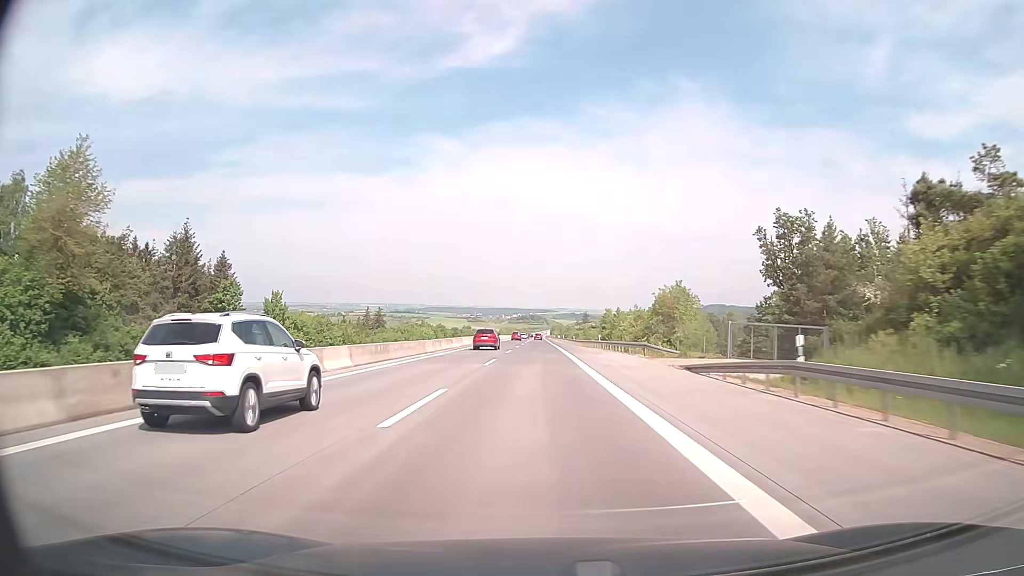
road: motorway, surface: concrete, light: Day
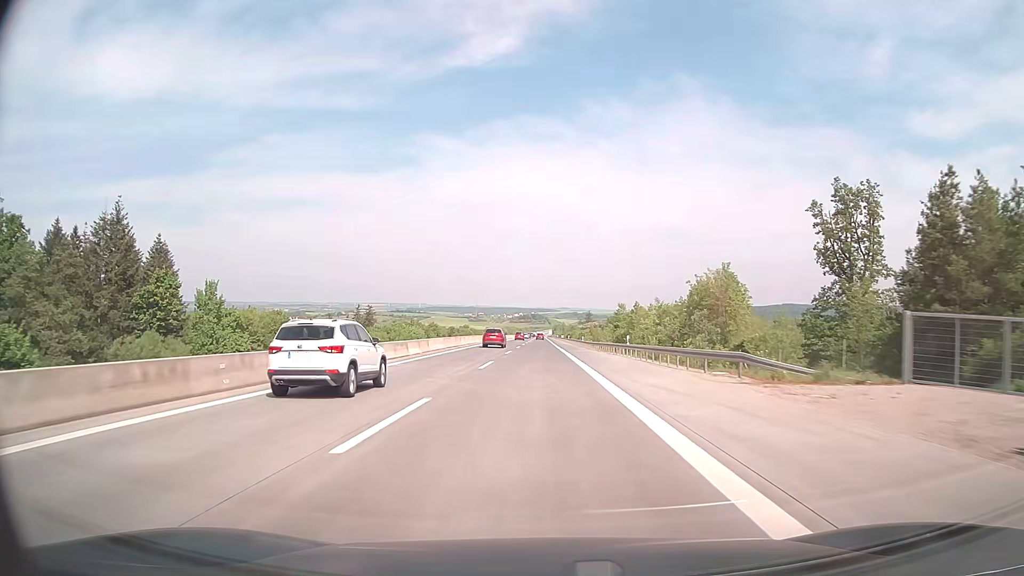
(0.0, +19.9) m; 0°
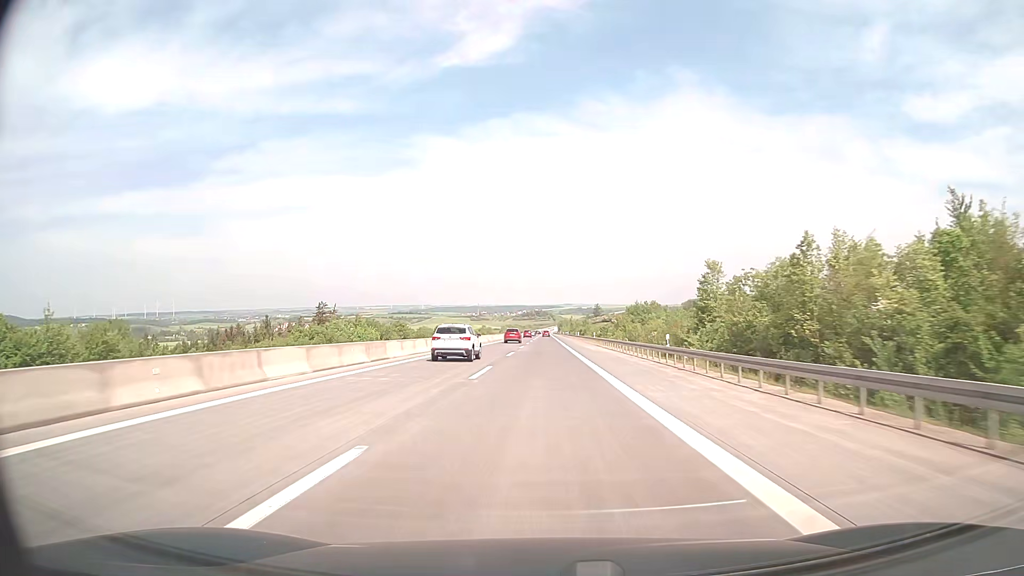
(-0.1, +59.6) m; 0°
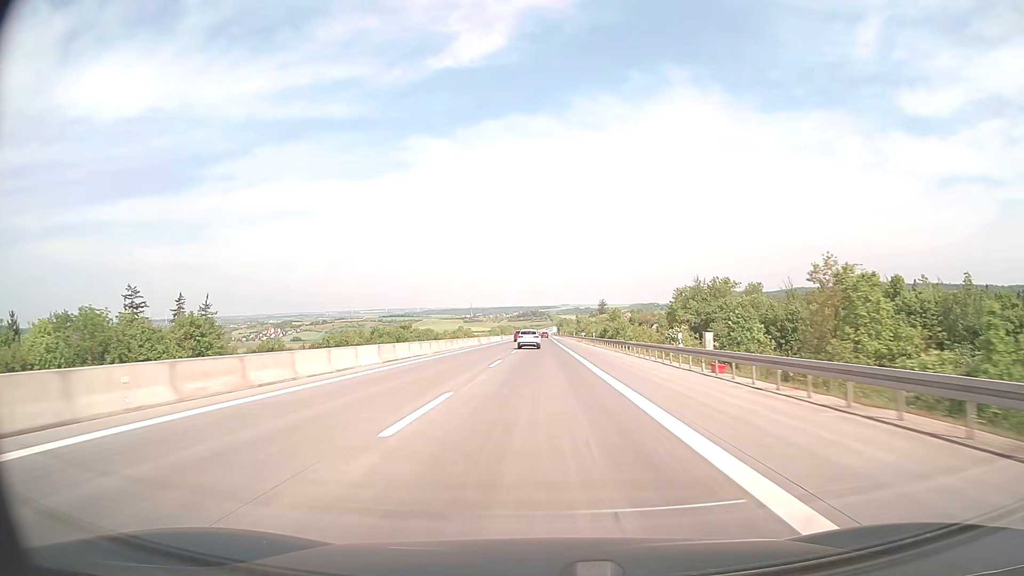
(+0.1, +99.3) m; 0°
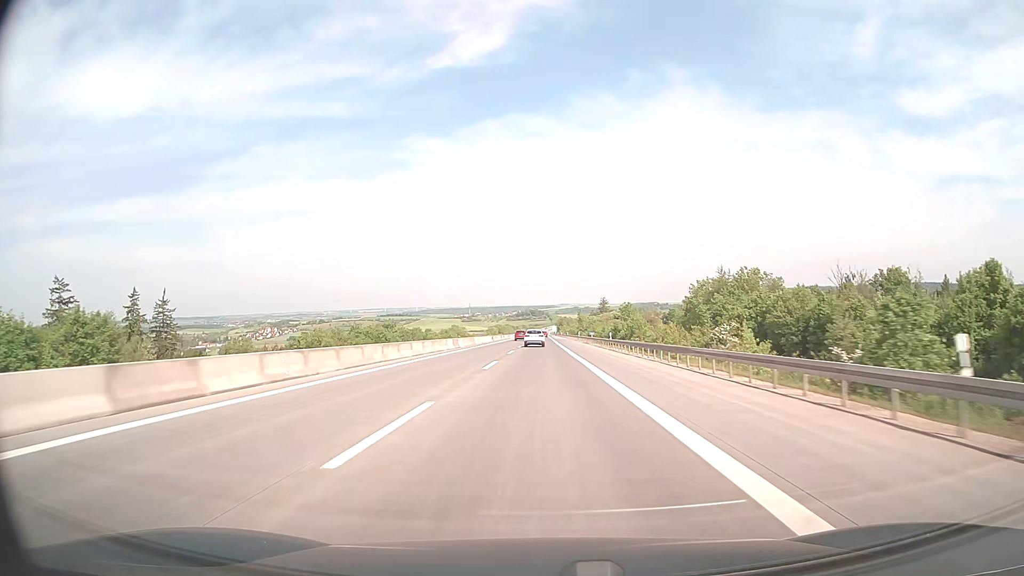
(0.0, +19.8) m; 0°
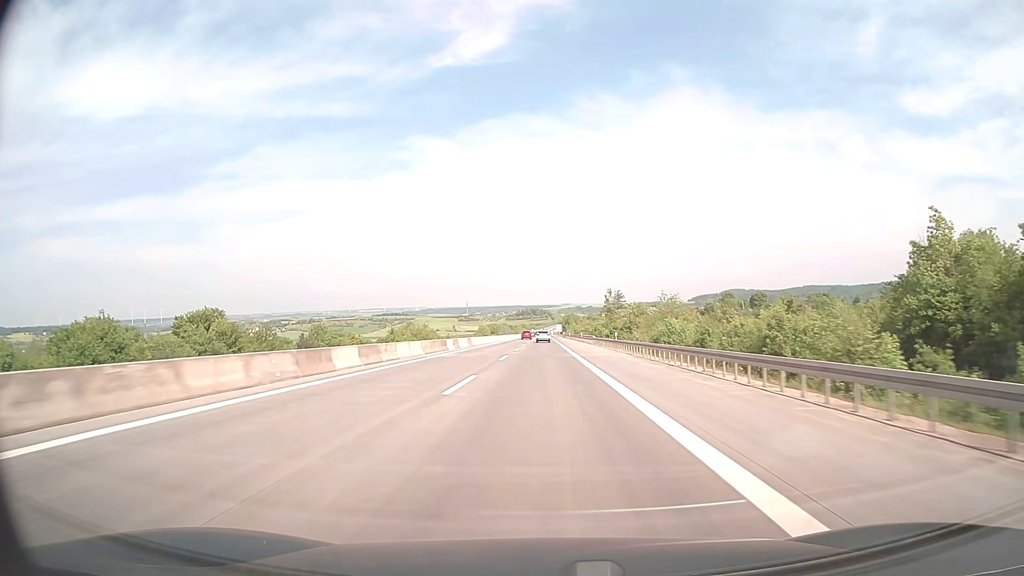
(-0.2, +99.0) m; 0°
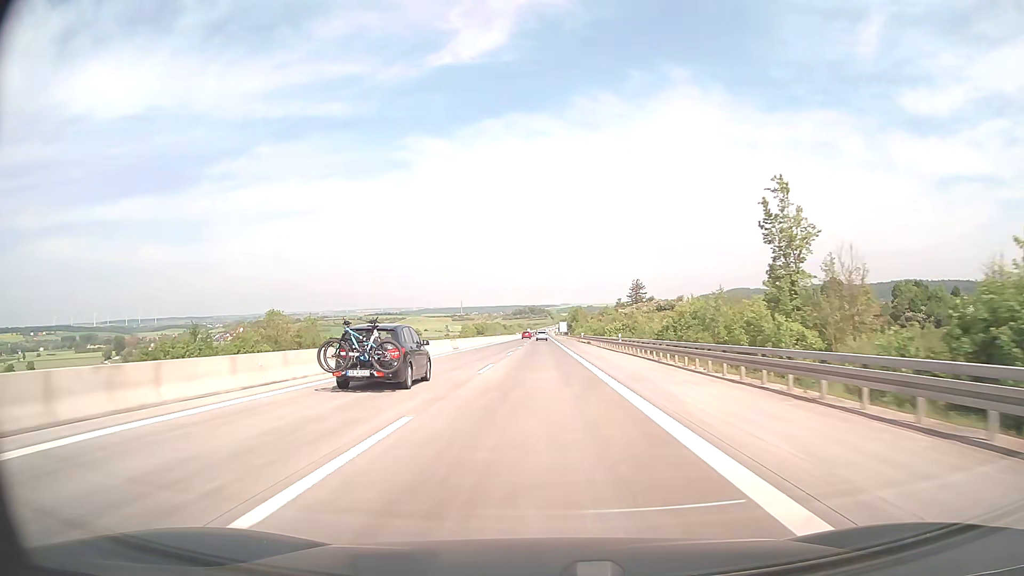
(0.0, +99.0) m; 0°
(0, +10) (0, +20) (0, +30) (0, +40) (0, +50) (0, +60) (0, +70) (0, +80) (0, +90) (0, +100) m
